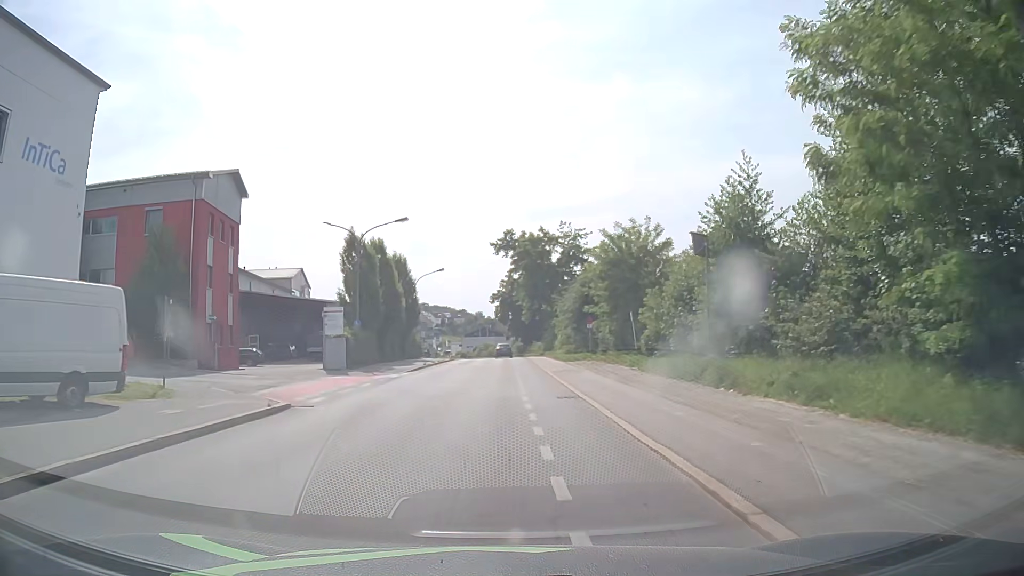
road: residential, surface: asphalt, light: Day
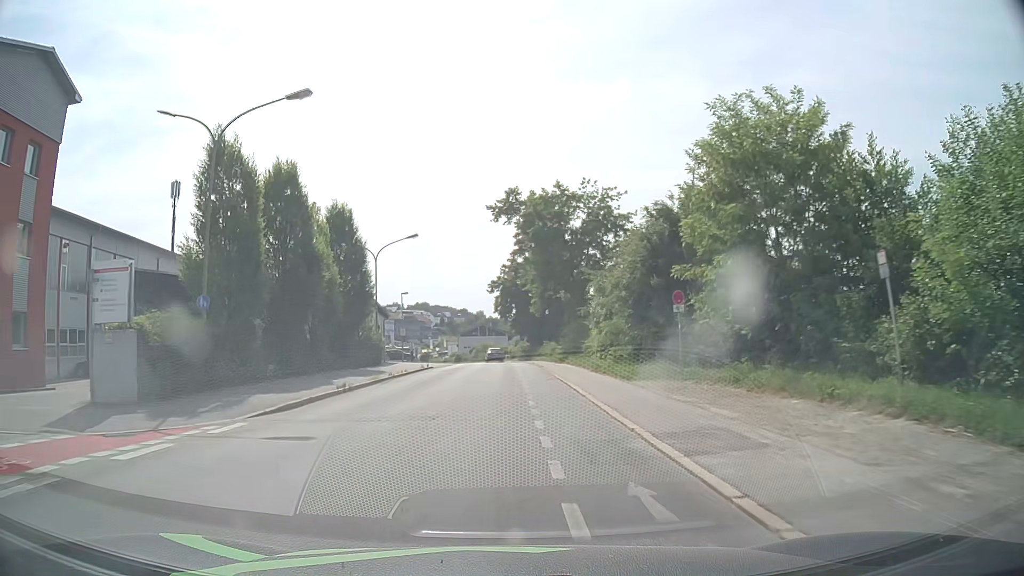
(-0.1, +21.4) m; 0°
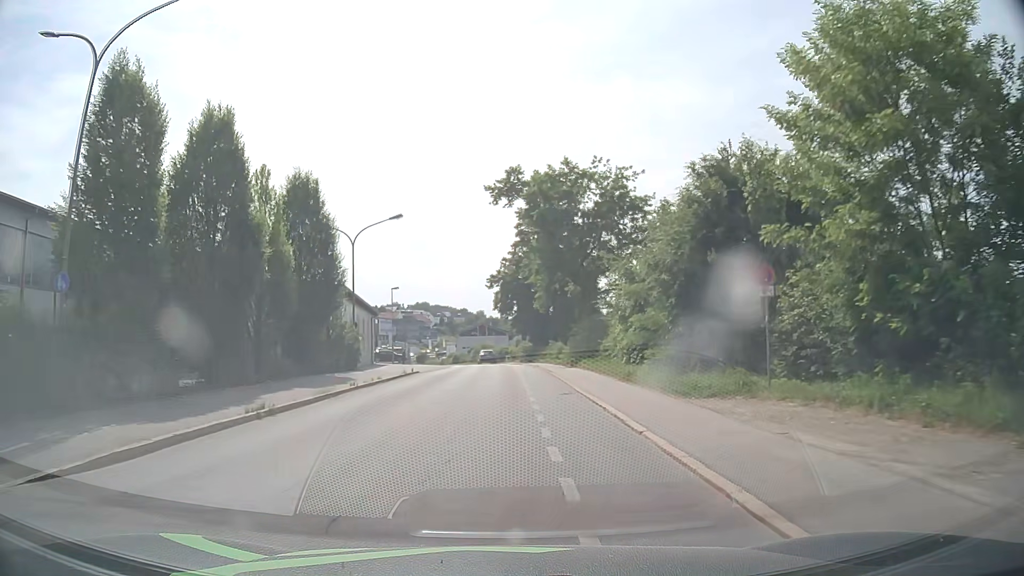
(0.0, +7.1) m; 0°
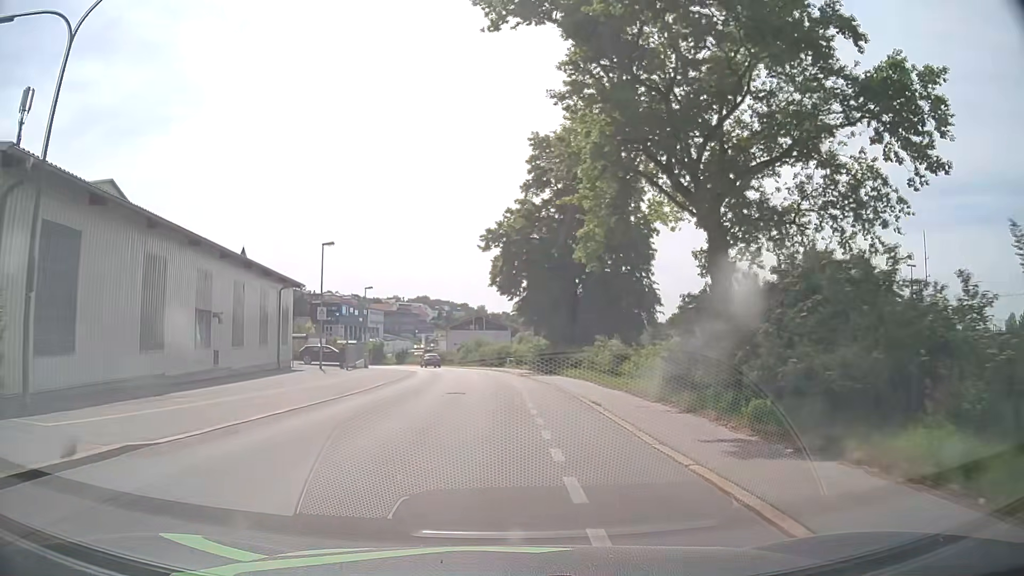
(0.0, +28.3) m; 0°
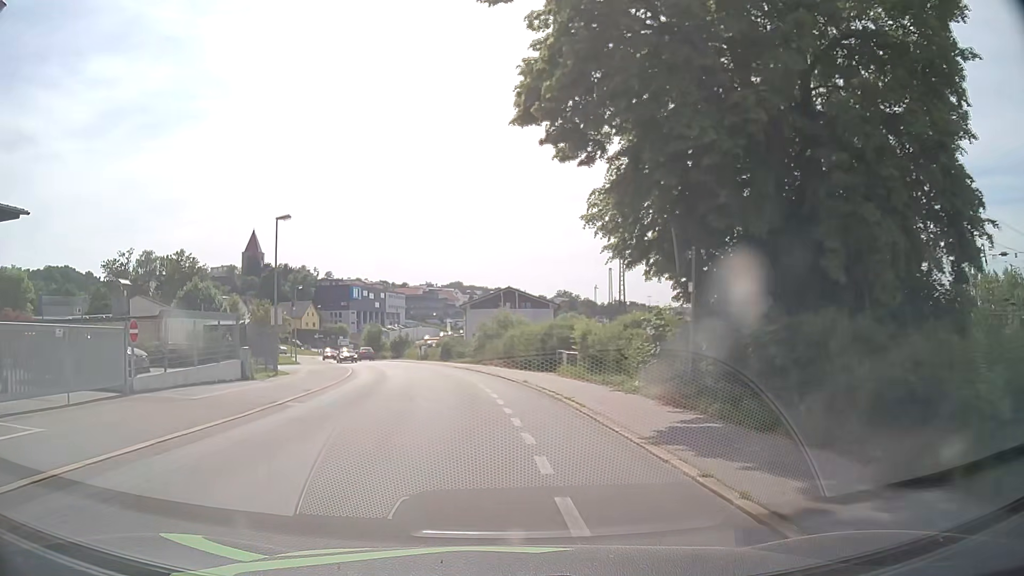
(-0.7, +33.9) m; -3°
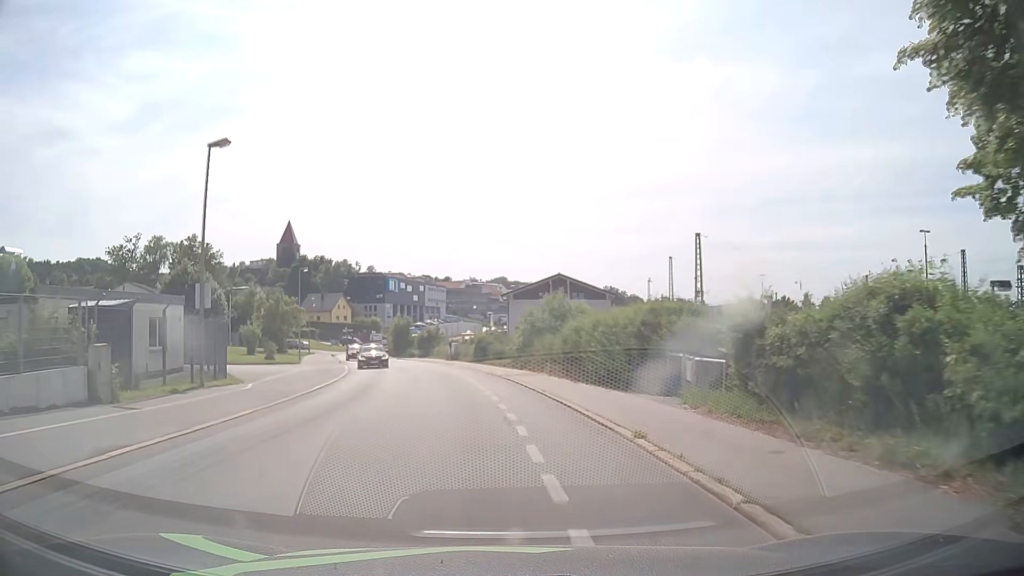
(-0.4, +13.2) m; -3°
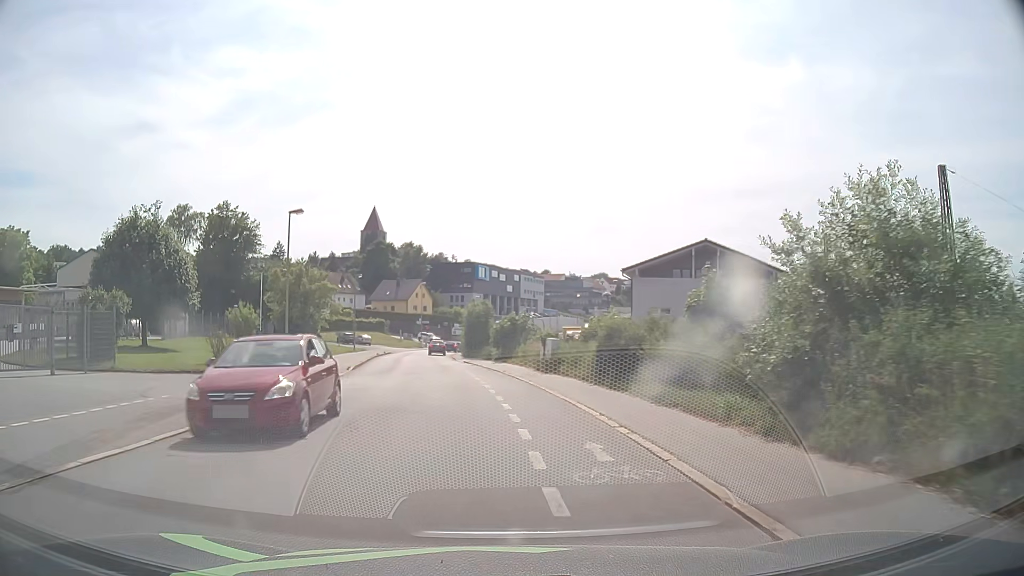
(-1.7, +24.9) m; -8°
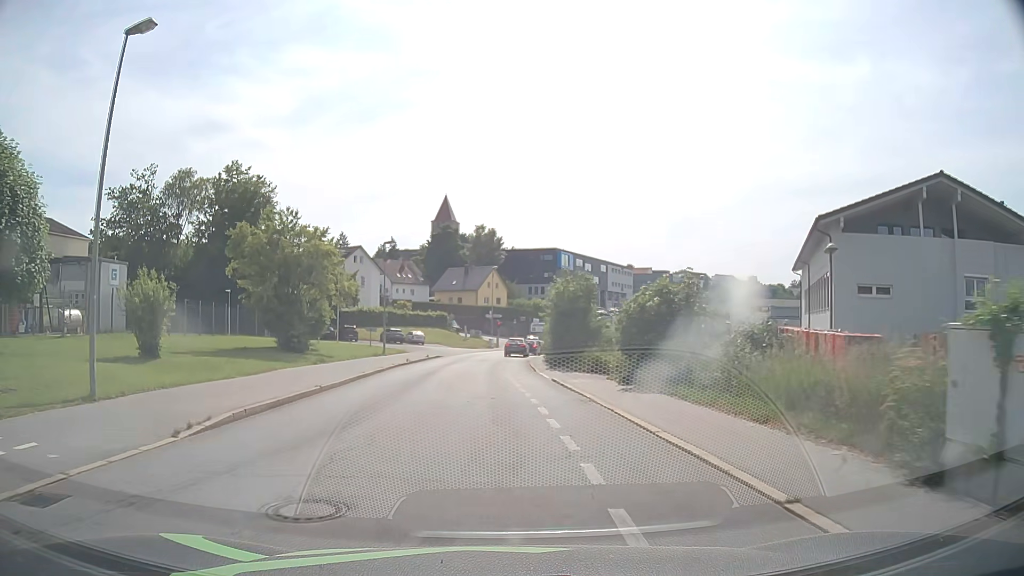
(-1.6, +23.0) m; -7°
